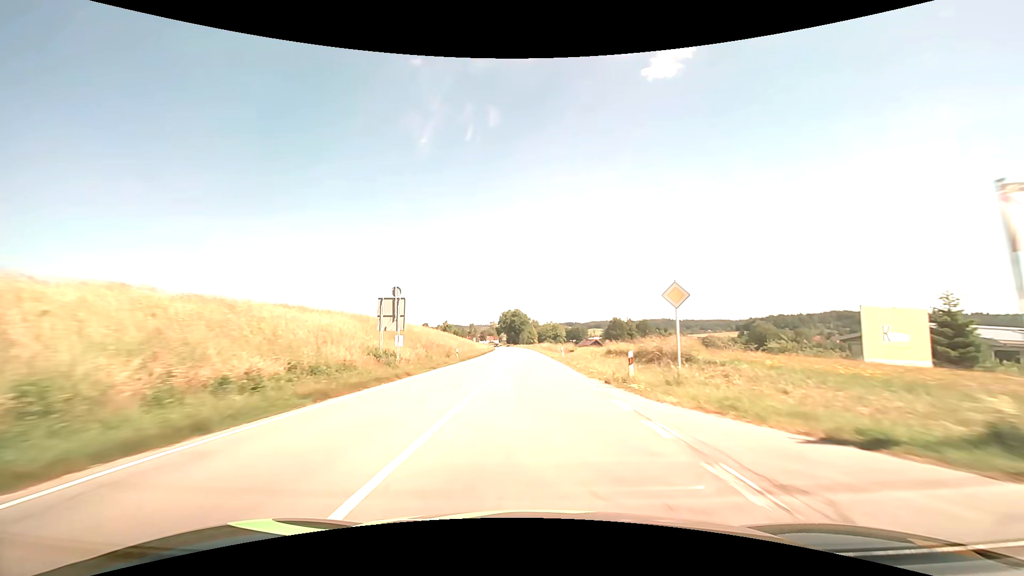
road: secondary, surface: asphalt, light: Day
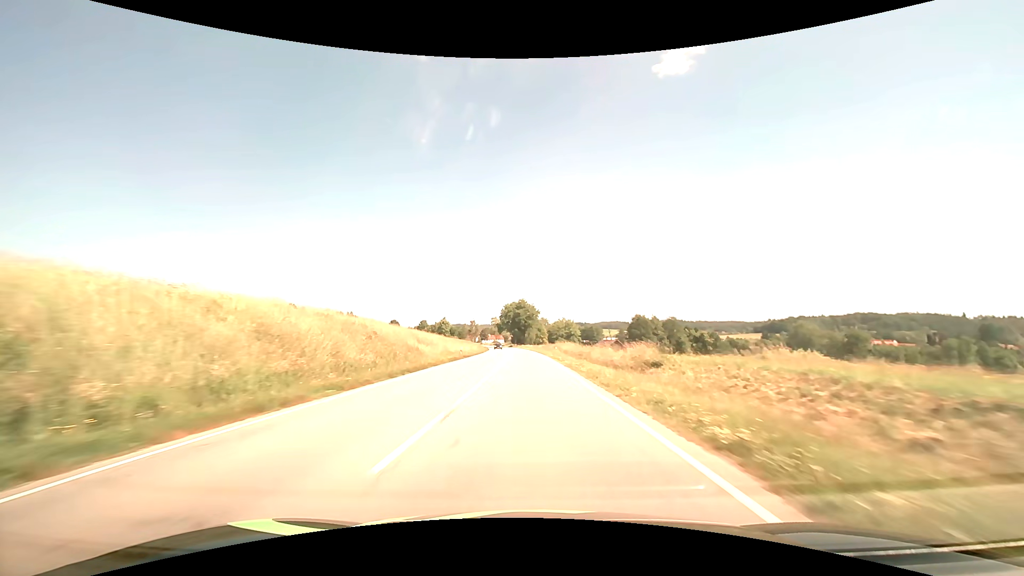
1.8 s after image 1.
(-0.1, +42.9) m; -1°
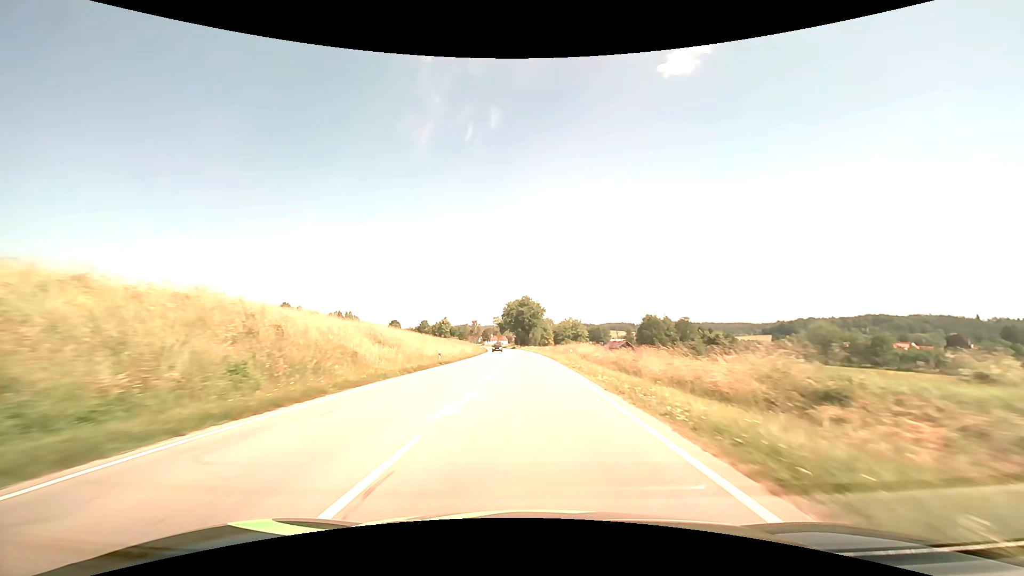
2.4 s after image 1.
(-0.1, +14.2) m; 0°
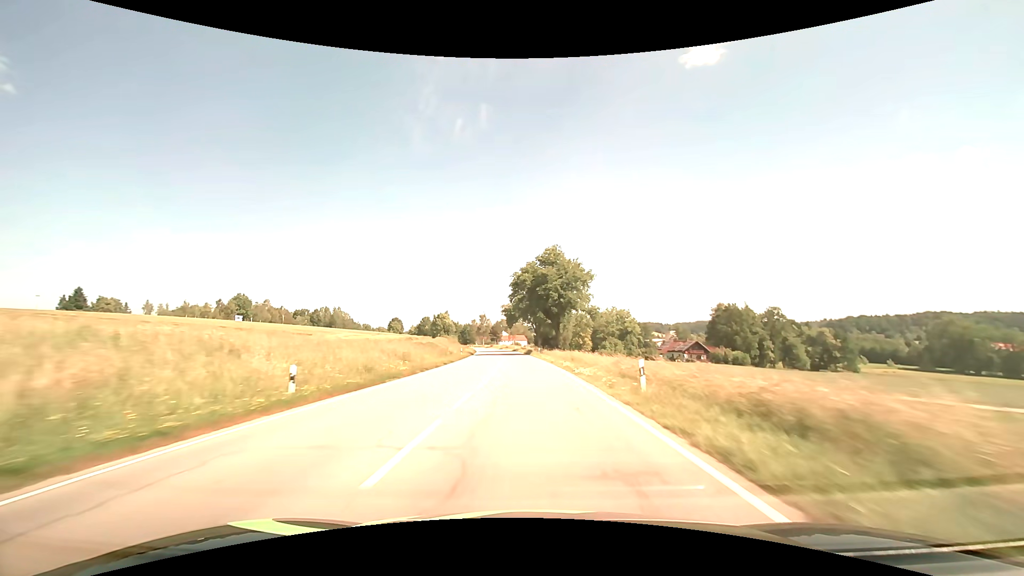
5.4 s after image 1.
(-1.4, +70.9) m; -2°
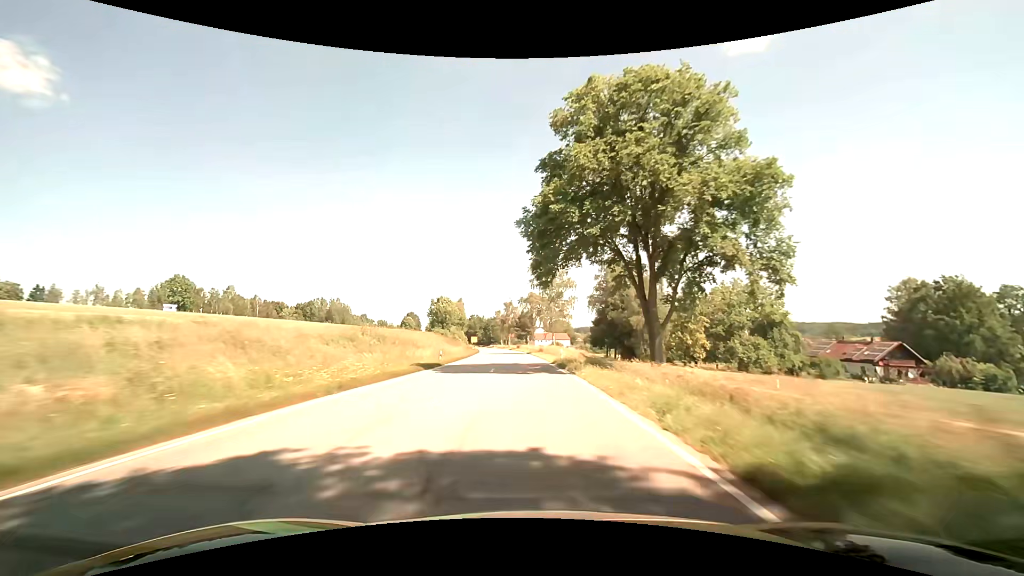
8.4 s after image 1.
(-2.8, +71.6) m; -4°
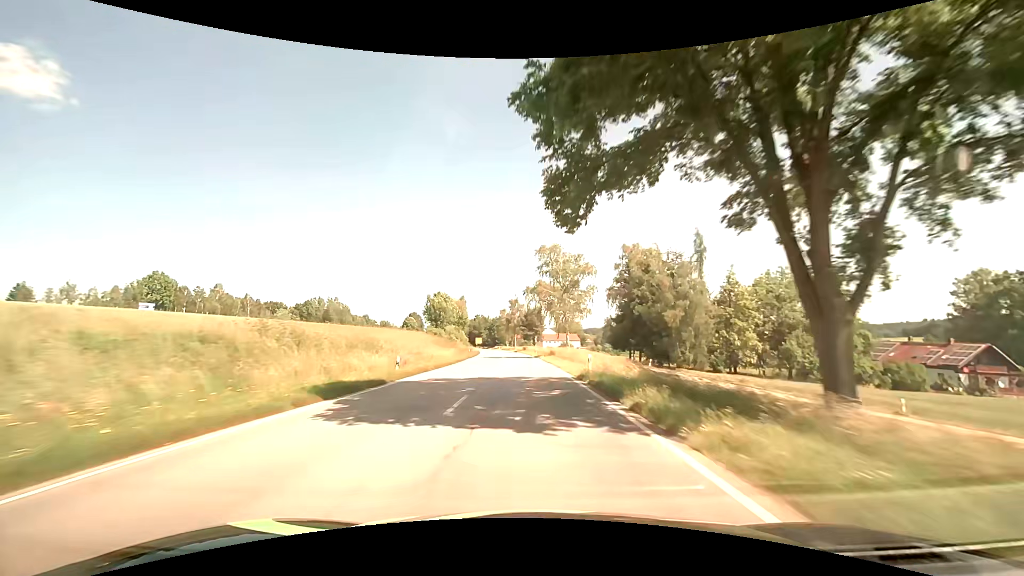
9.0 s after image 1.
(-0.2, +14.4) m; -1°
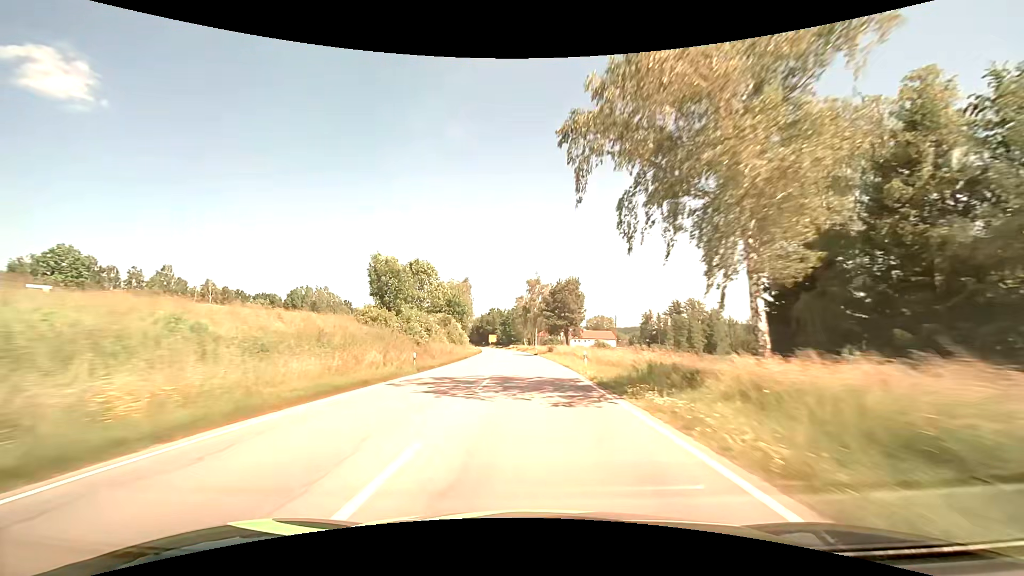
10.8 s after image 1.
(-1.0, +43.3) m; -2°
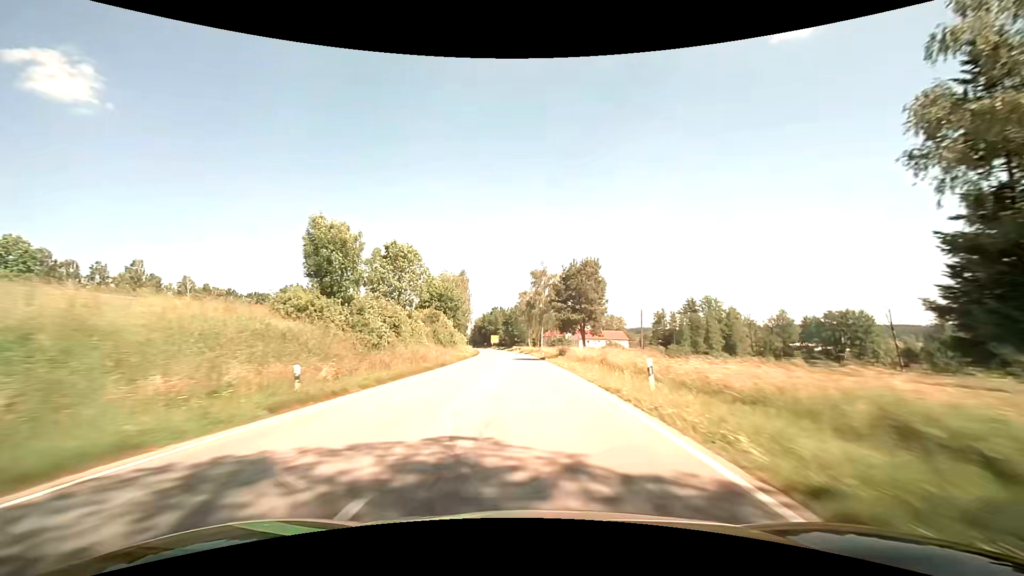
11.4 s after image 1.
(-0.1, +14.5) m; 0°
(0, +10) (0, +20) (0, +30) (-1, +40) (-1, +50) (-2, +60) (-2, +70) (-3, +80) (-4, +90) (-5, +100) m
